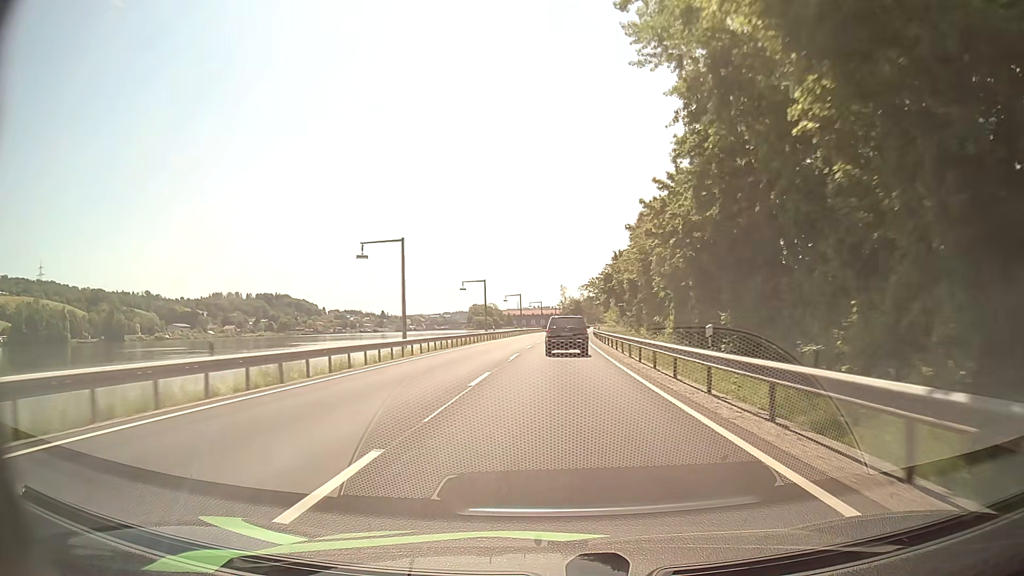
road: primary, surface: asphalt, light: Day
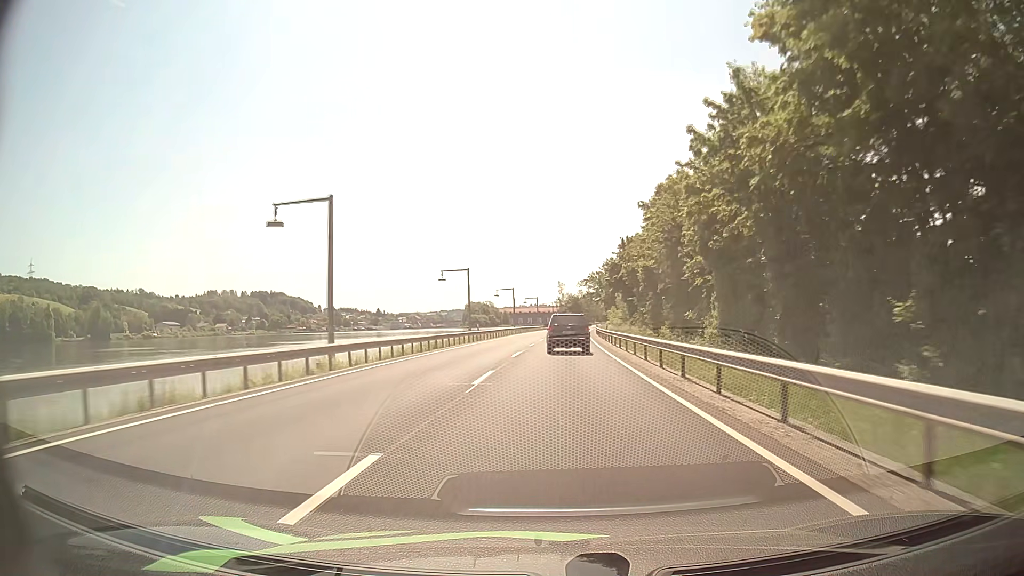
(0.0, +12.3) m; 0°
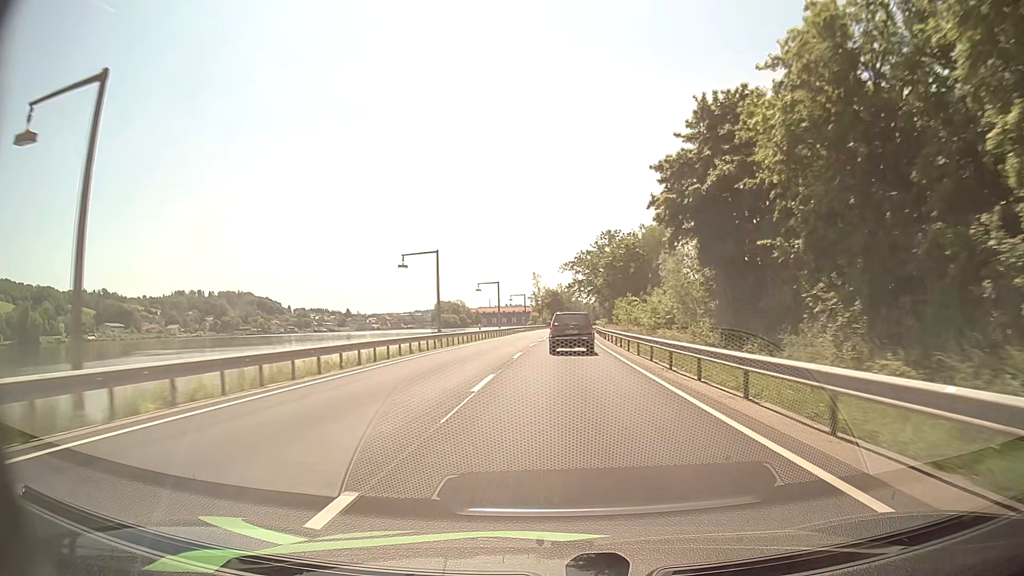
(+0.8, +49.5) m; +2°
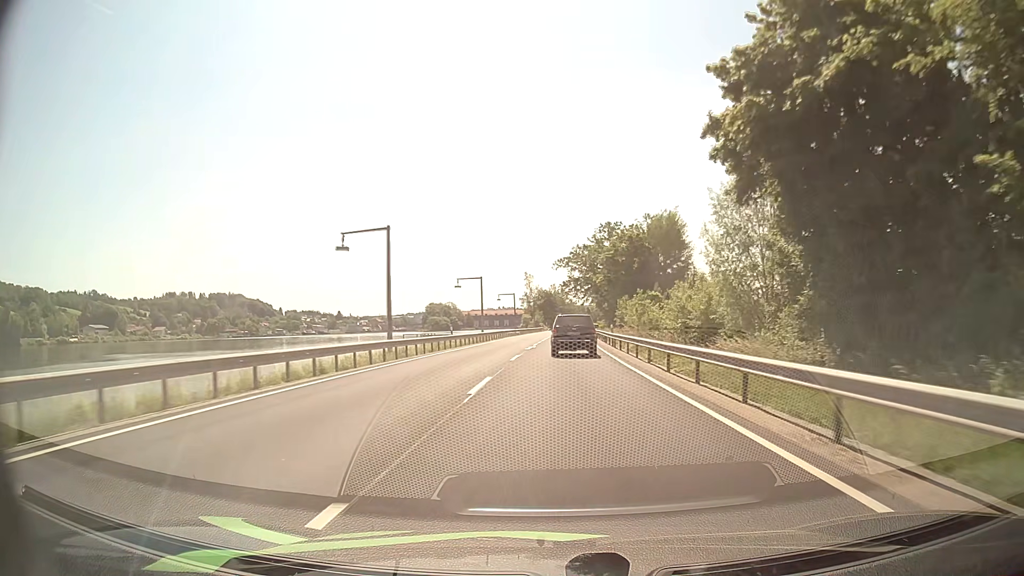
(+0.1, +12.3) m; +1°
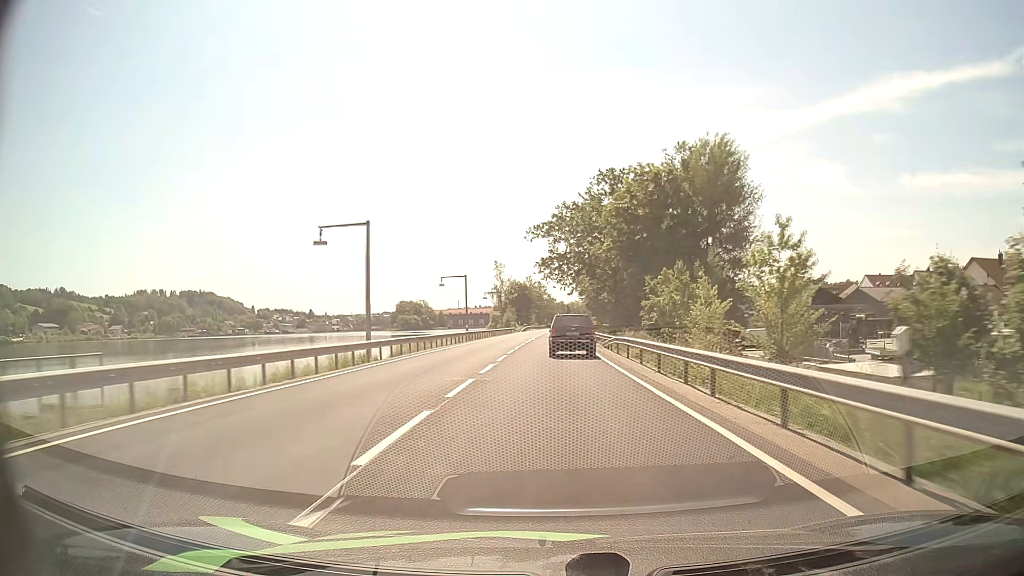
(+0.6, +36.5) m; +2°
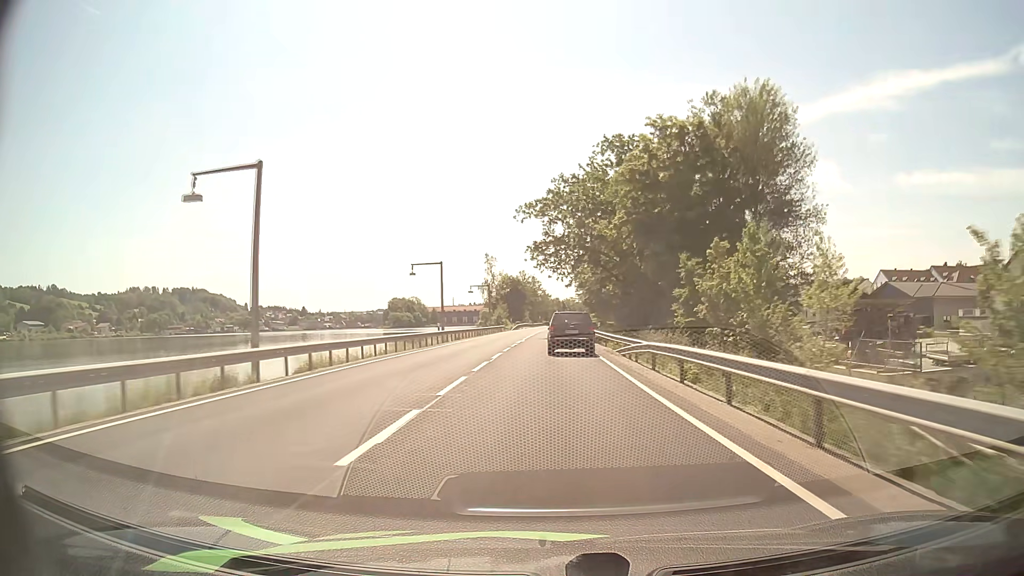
(0.0, +12.1) m; 0°
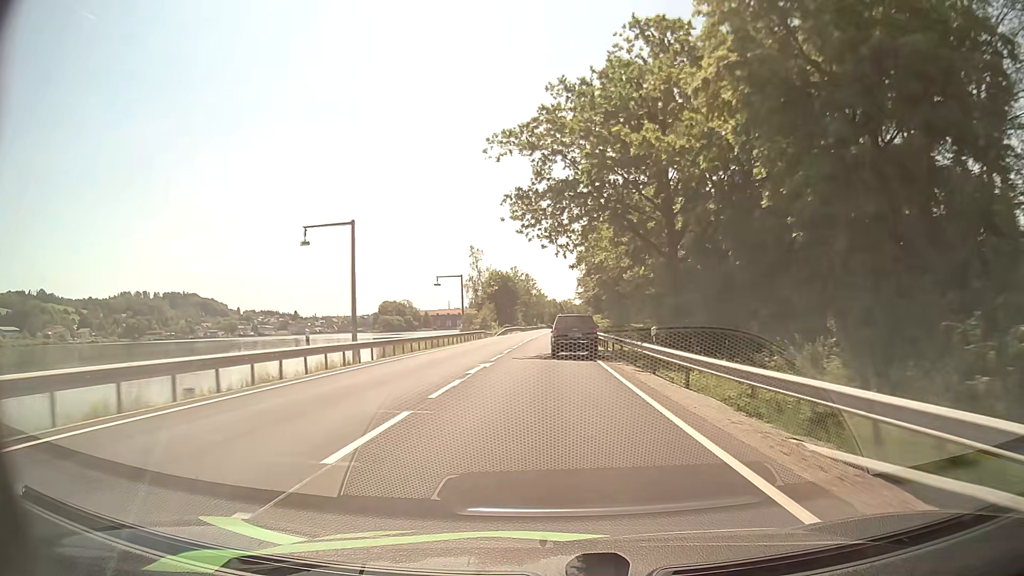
(+0.1, +23.9) m; 0°
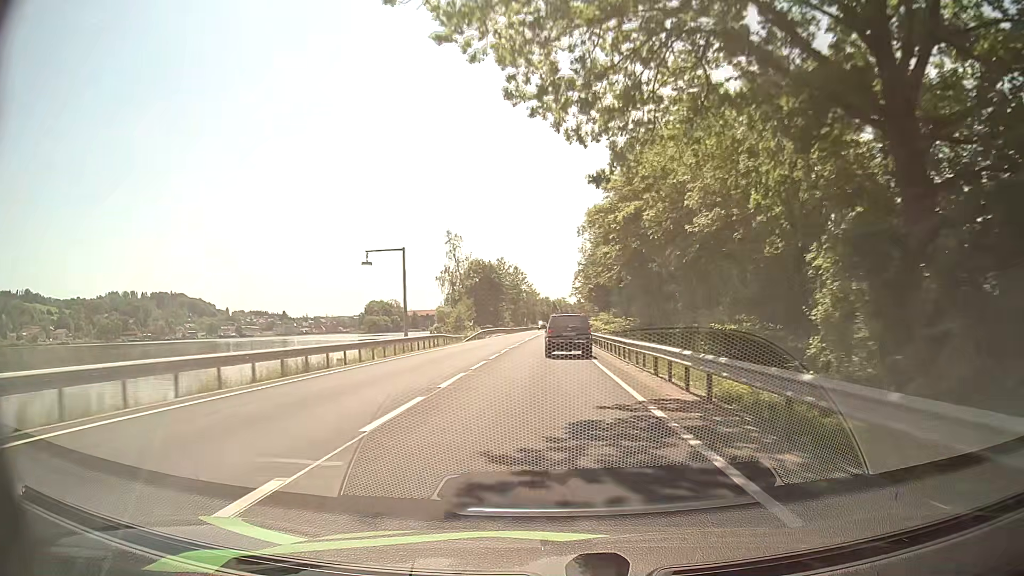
(+0.1, +23.6) m; 0°
(0, +10) (0, +20) (0, +30) (0, +40) (0, +50) (0, +60) (+1, +70) (+1, +80) (+1, +90) (+1, +100) m
